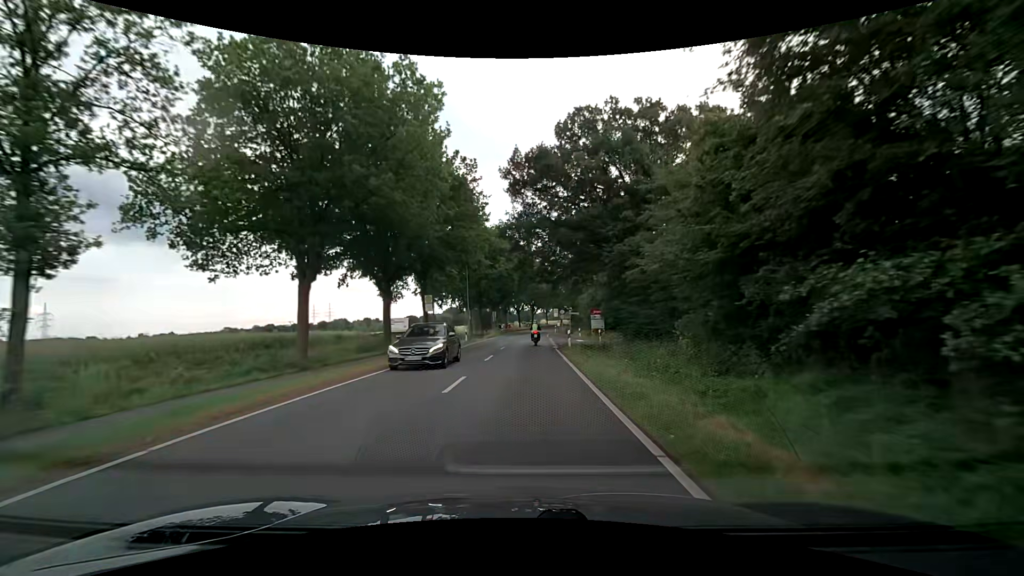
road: secondary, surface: asphalt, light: Day
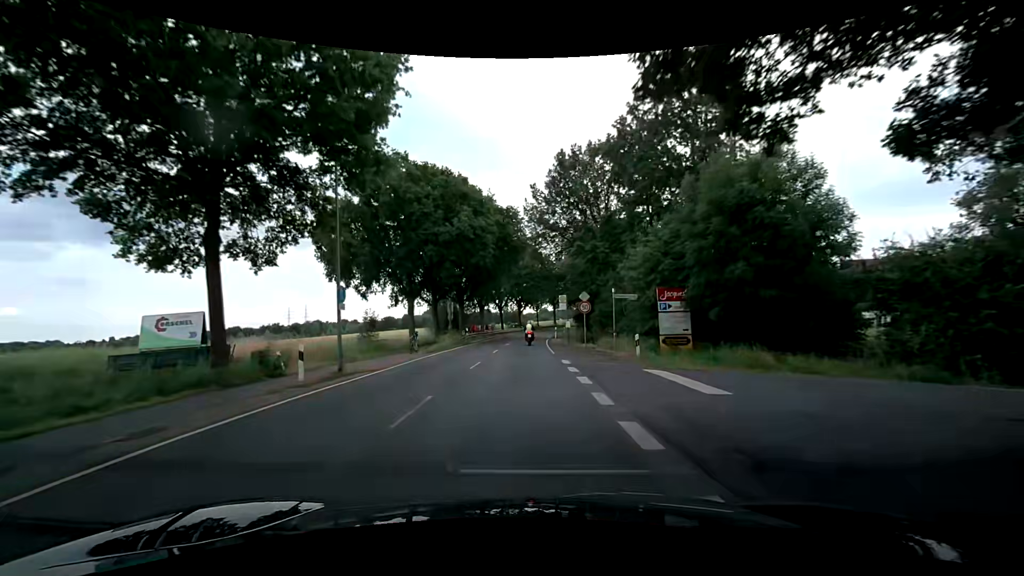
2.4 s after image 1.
(+0.6, +30.4) m; +1°
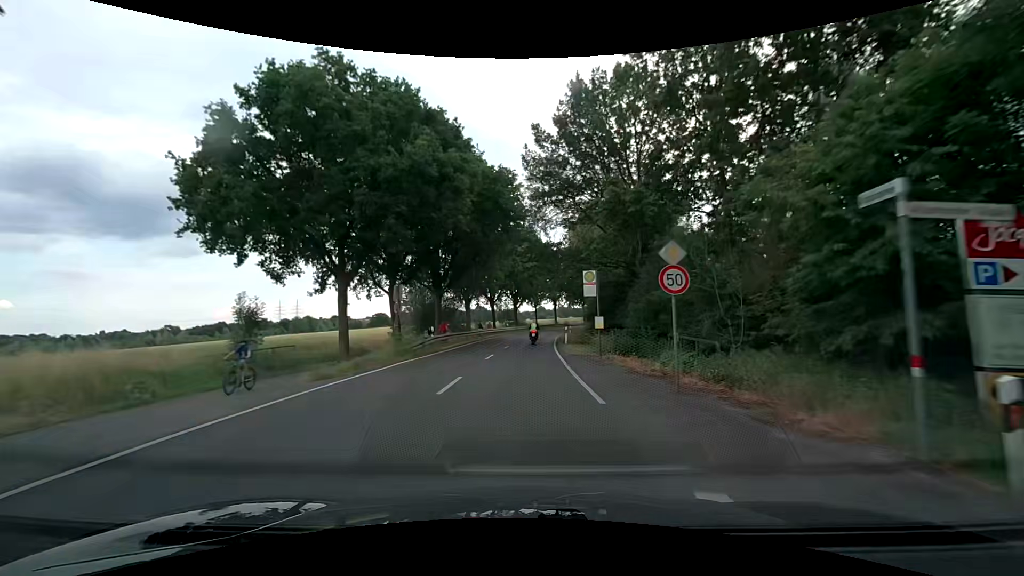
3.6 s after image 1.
(+0.3, +15.2) m; +1°
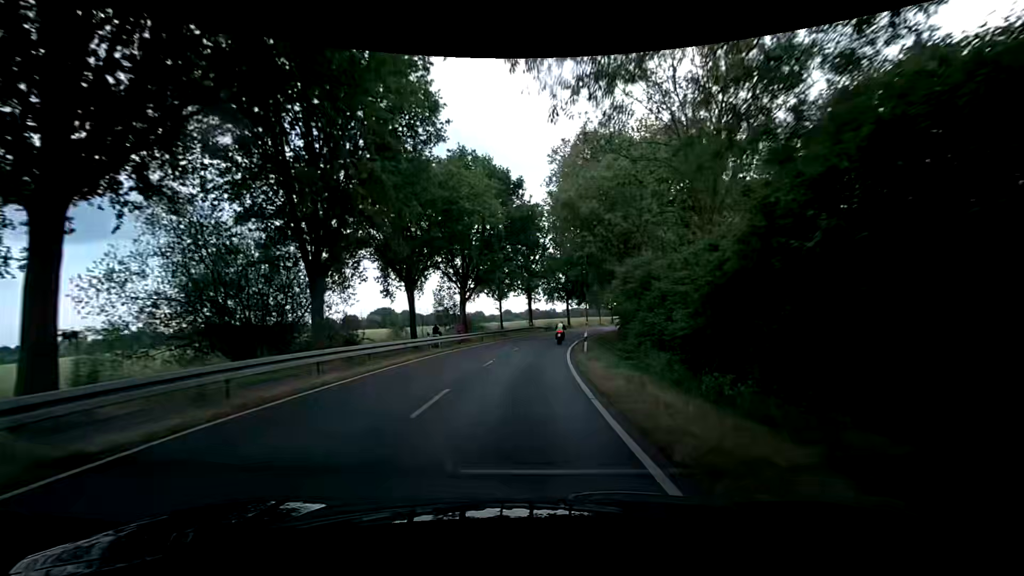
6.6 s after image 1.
(+1.3, +38.0) m; +5°
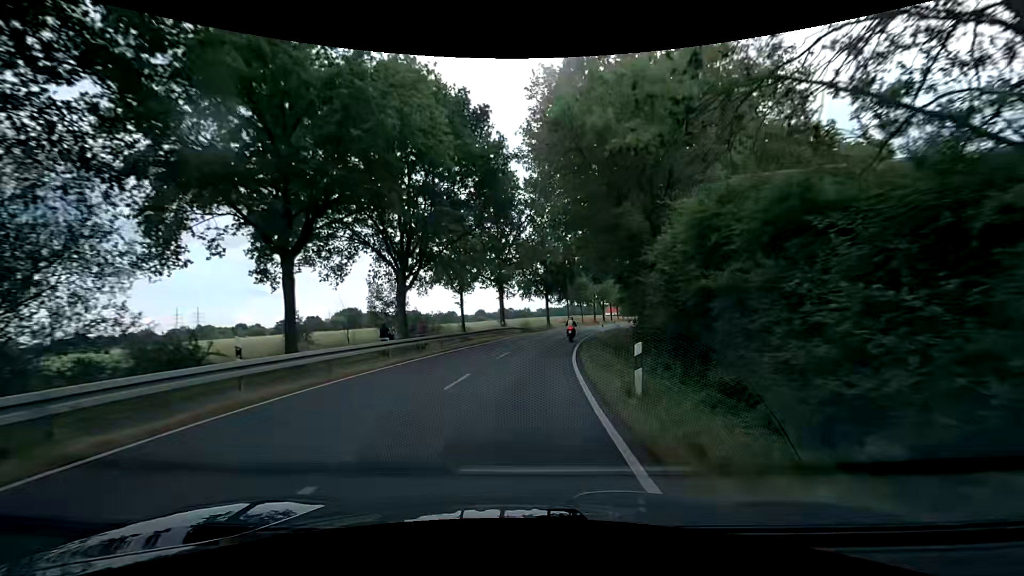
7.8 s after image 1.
(+0.1, +15.2) m; +2°
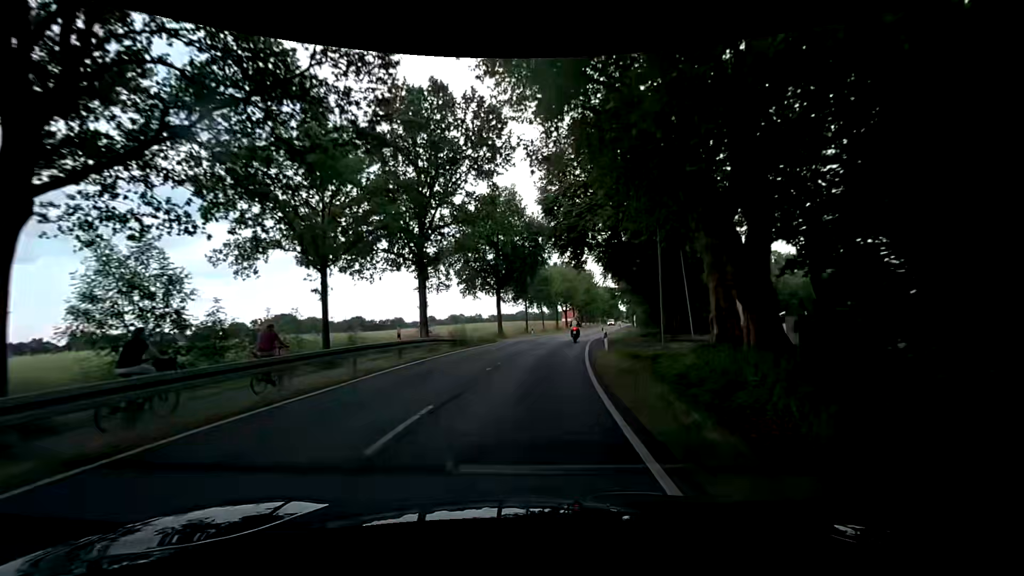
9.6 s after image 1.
(+1.0, +22.7) m; +5°
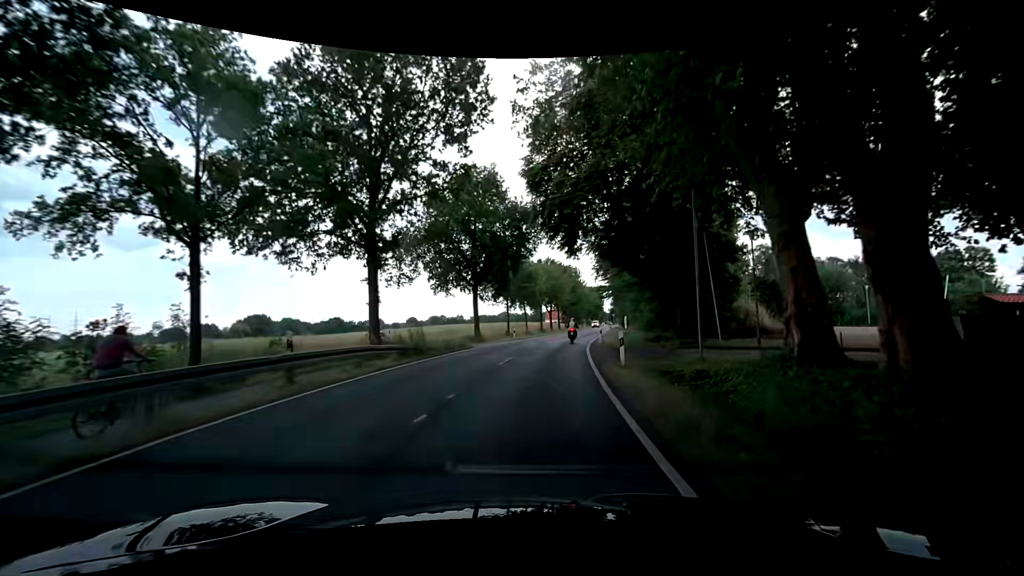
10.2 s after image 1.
(+0.1, +7.6) m; +2°
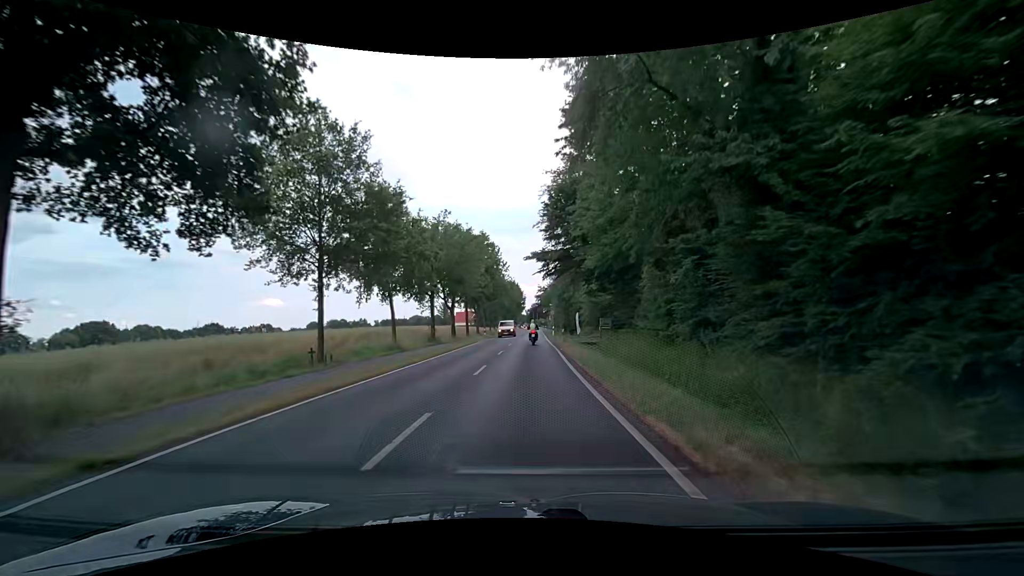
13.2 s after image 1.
(+3.6, +37.5) m; +10°
(0, +10) (0, +20) (0, +30) (+1, +40) (+1, +50) (+1, +60) (+1, +70) (+2, +80) (+2, +90) (+2, +100) m
